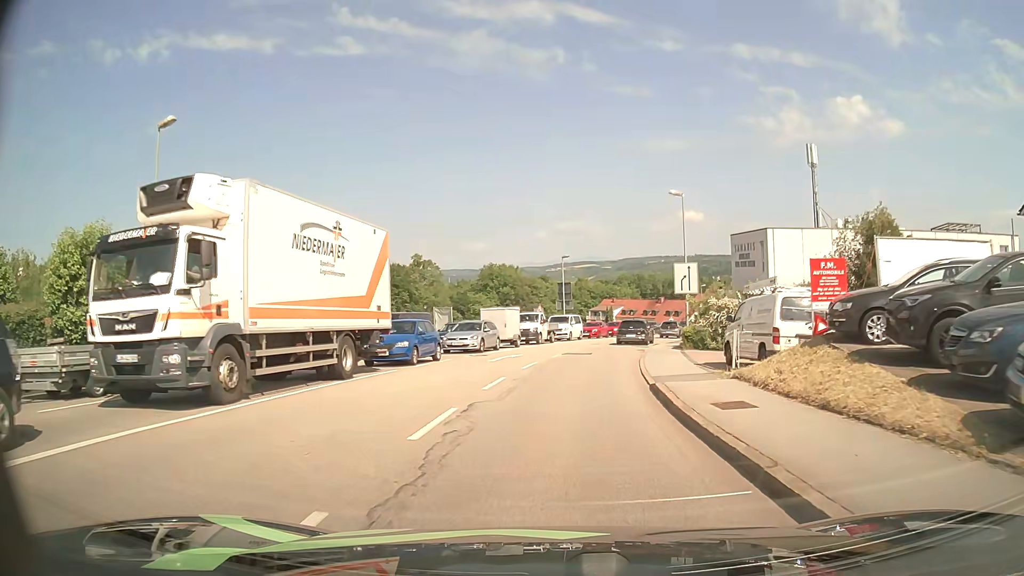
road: tertiary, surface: asphalt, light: Day
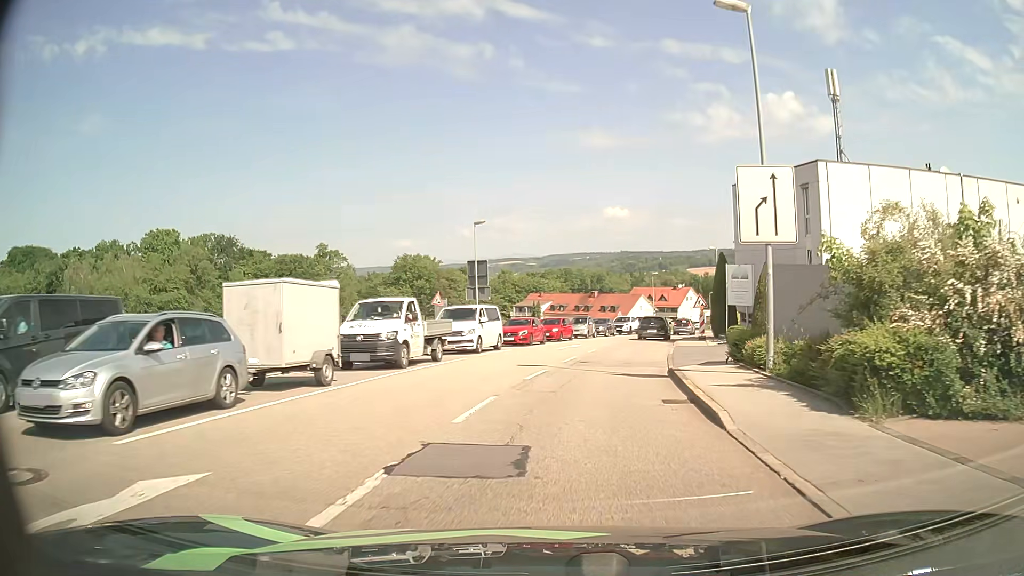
(+1.1, +22.5) m; +6°
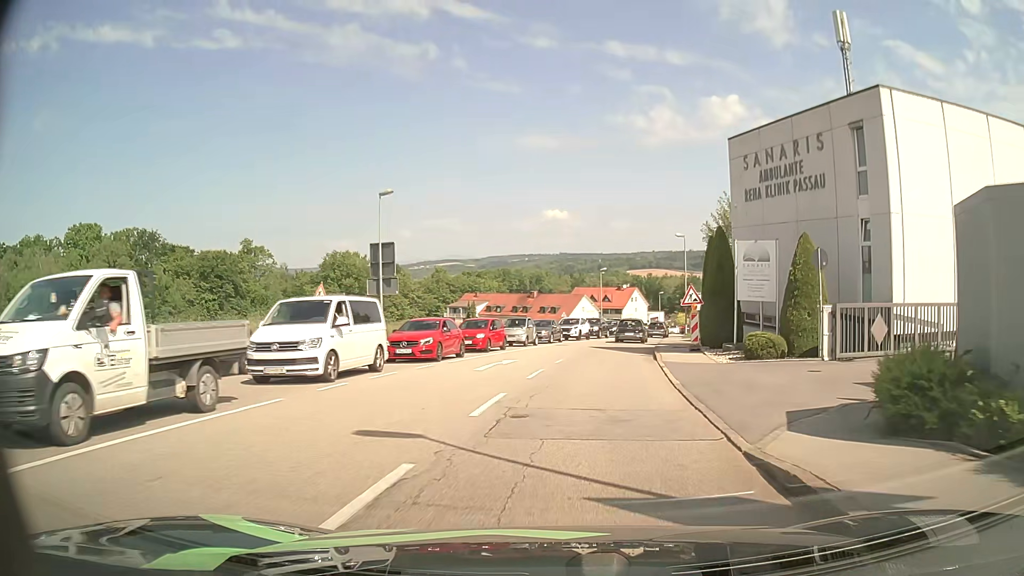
(+0.5, +11.7) m; +5°
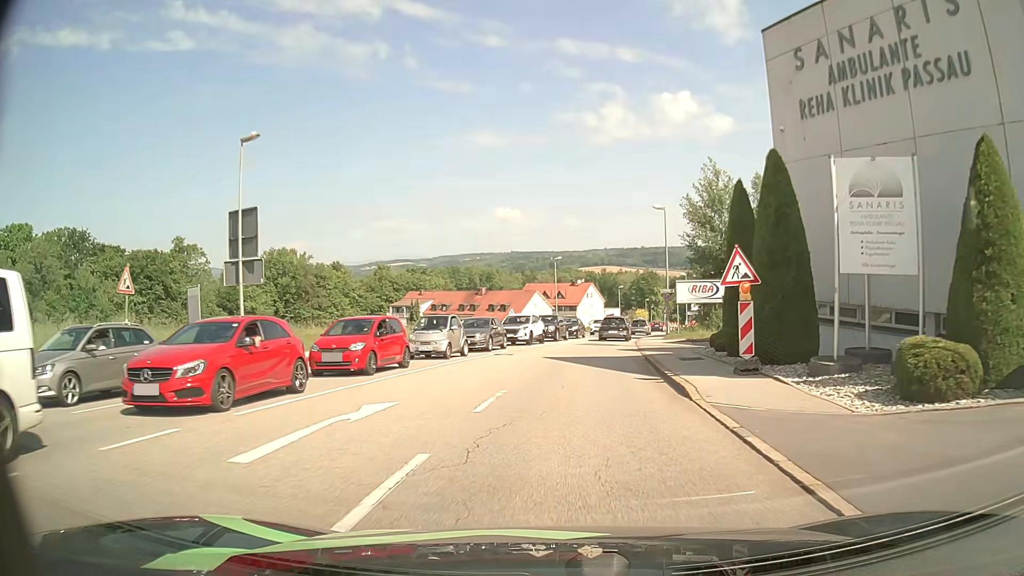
(+0.5, +11.9) m; +4°
